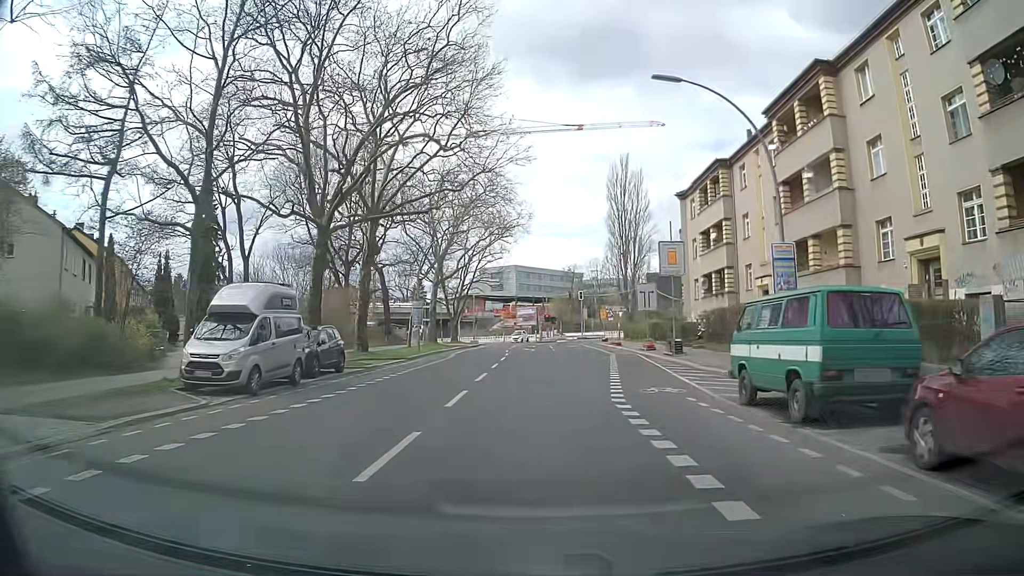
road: secondary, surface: asphalt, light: Day
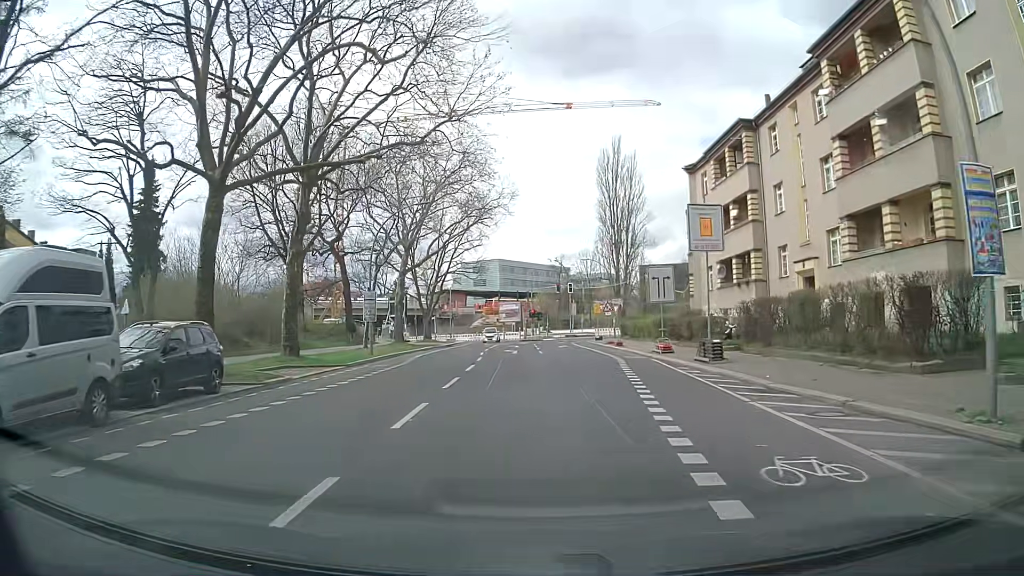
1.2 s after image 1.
(-0.1, +8.9) m; 0°
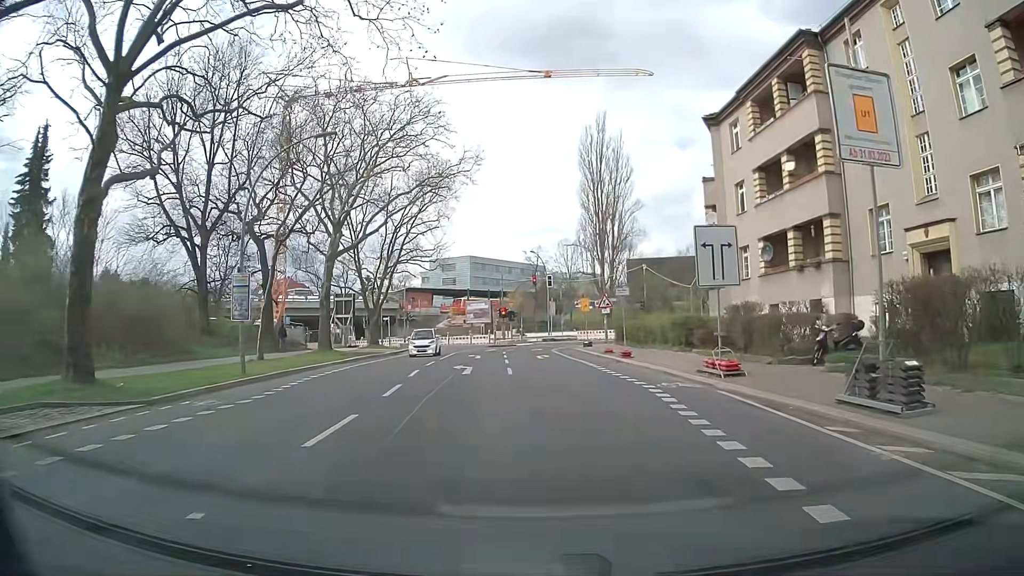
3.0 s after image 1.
(+0.2, +13.1) m; +2°
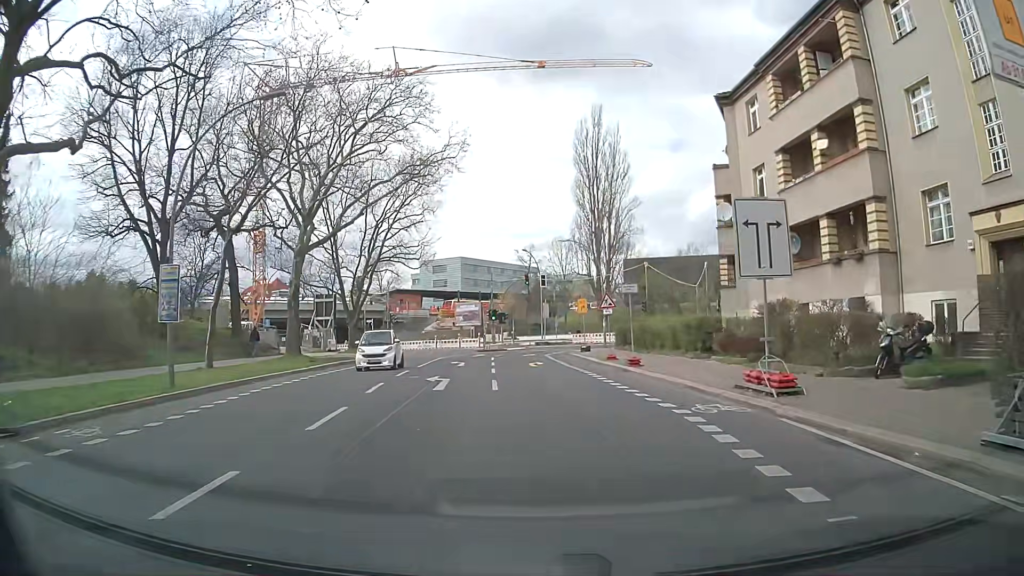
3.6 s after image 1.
(0.0, +4.3) m; 0°
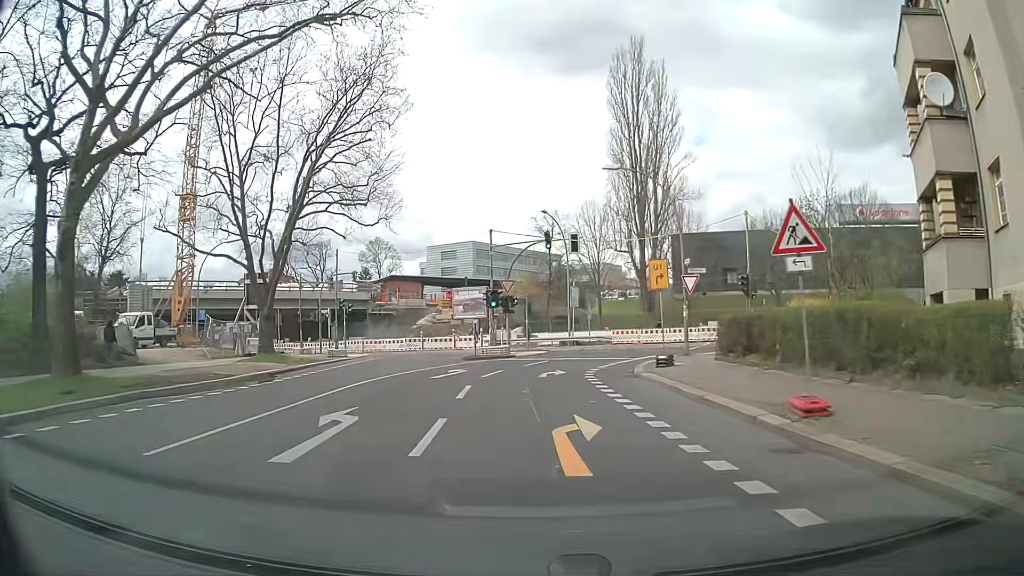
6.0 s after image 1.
(-0.1, +20.9) m; -1°
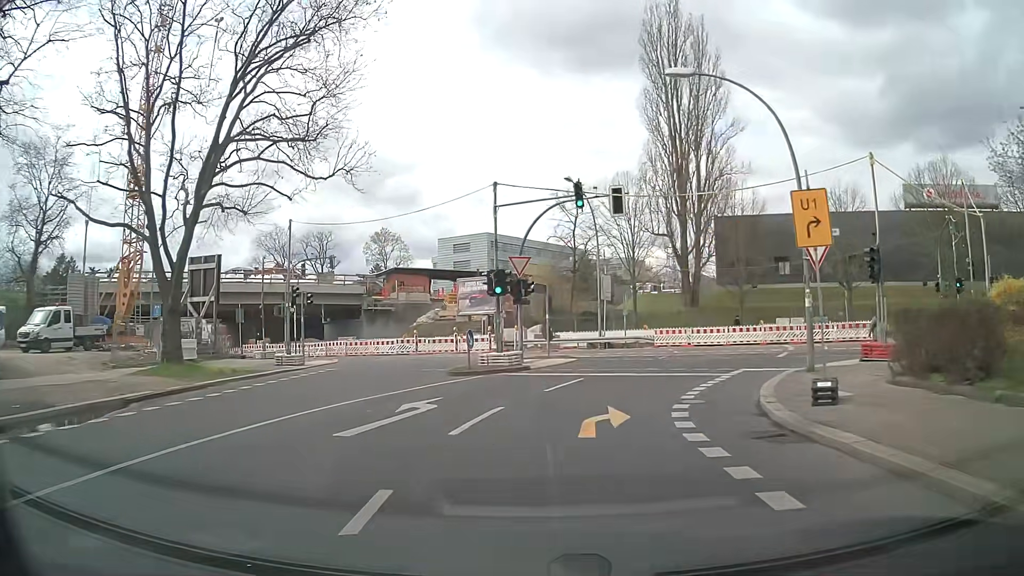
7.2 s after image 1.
(-0.3, +10.5) m; -3°
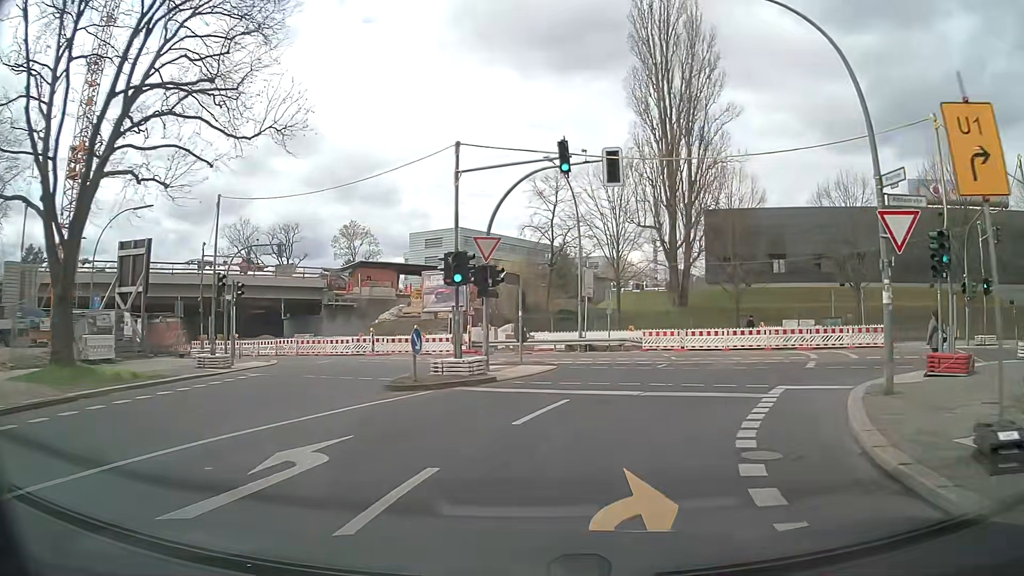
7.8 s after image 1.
(+0.1, +4.9) m; +2°
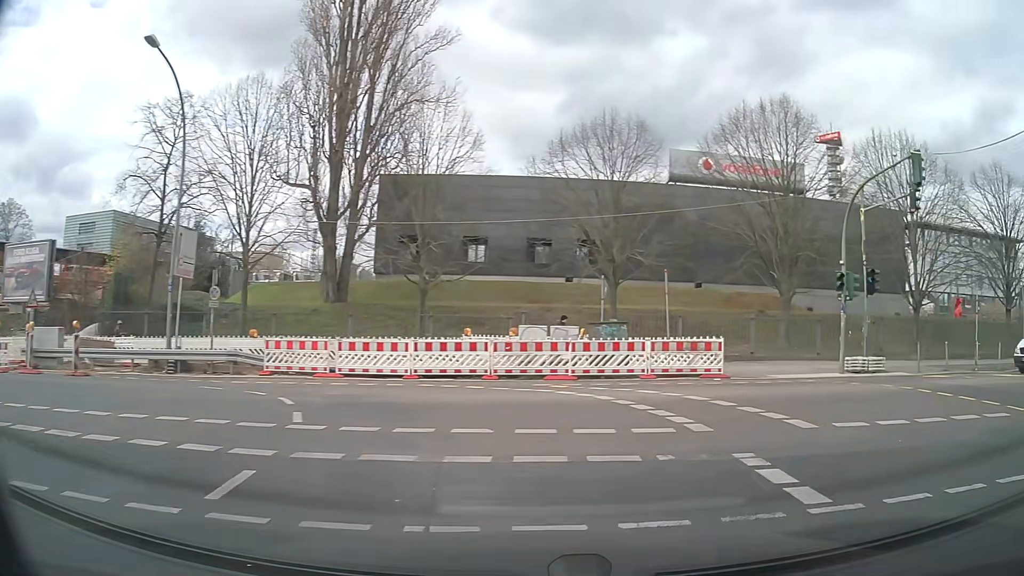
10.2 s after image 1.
(+2.9, +14.6) m; +30°
(+4, +9) (+14, +11) (+24, +13) (+34, +14) (+44, +15) (+54, +16) (+63, +17) (+73, +18) (+83, +19) (+93, +20) m
